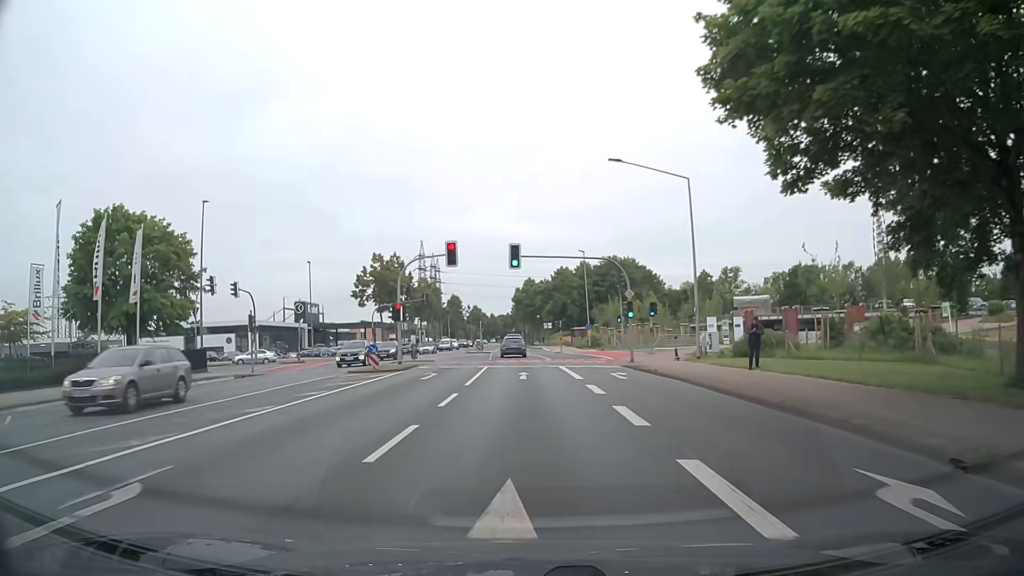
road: secondary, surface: asphalt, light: Day
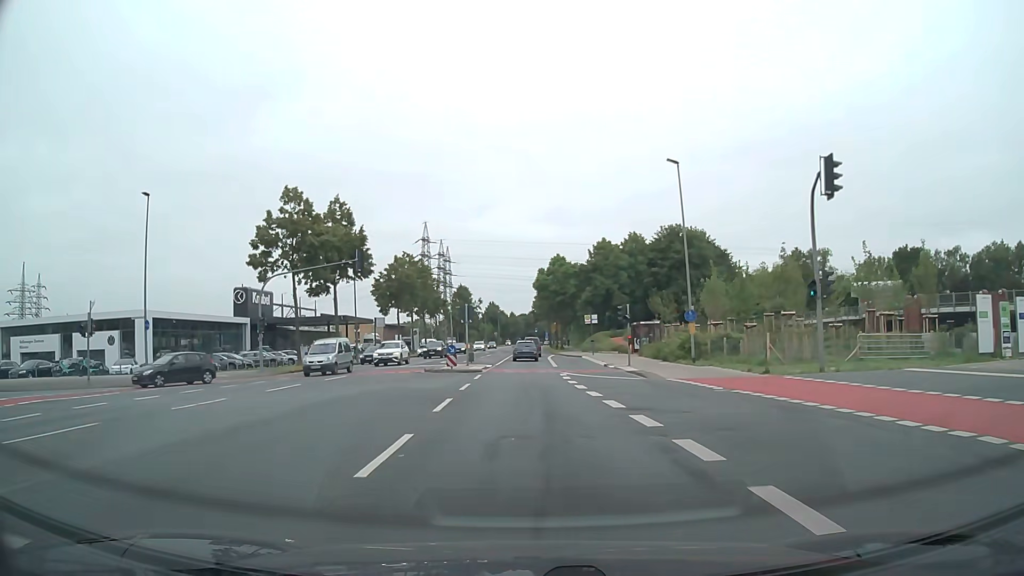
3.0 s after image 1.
(-0.5, +38.0) m; -2°
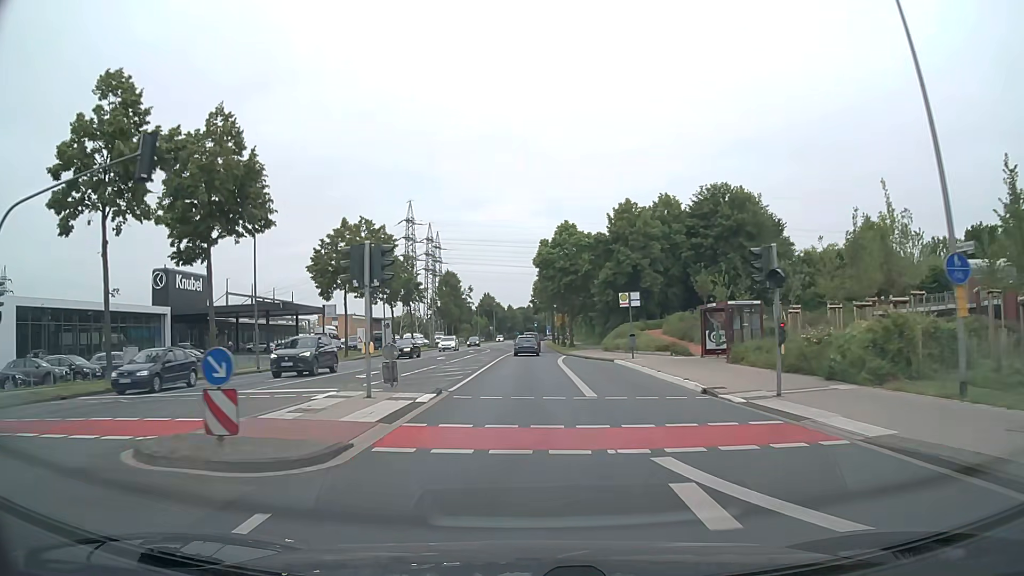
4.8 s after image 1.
(+0.1, +22.8) m; 0°
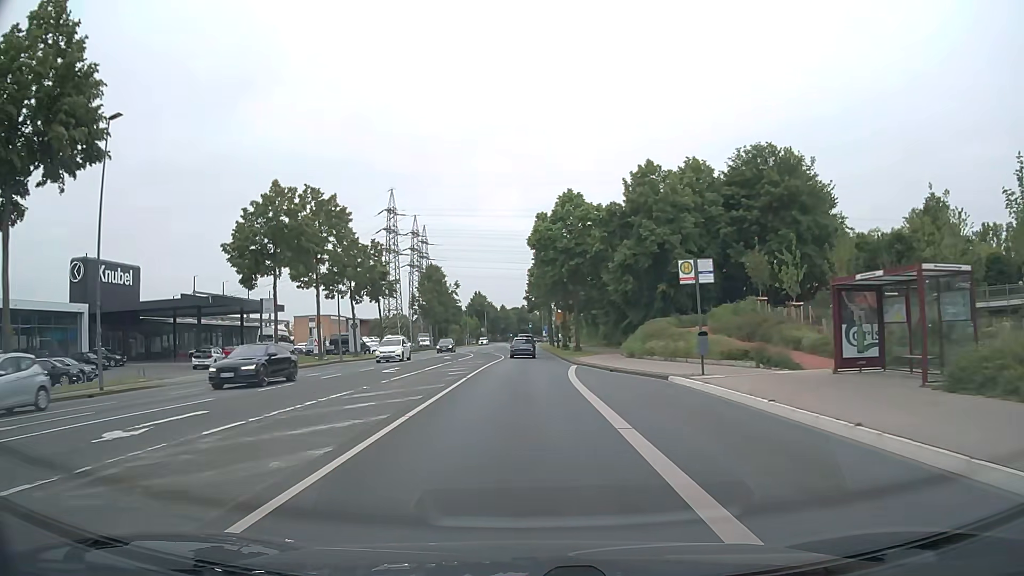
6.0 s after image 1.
(0.0, +15.3) m; 0°
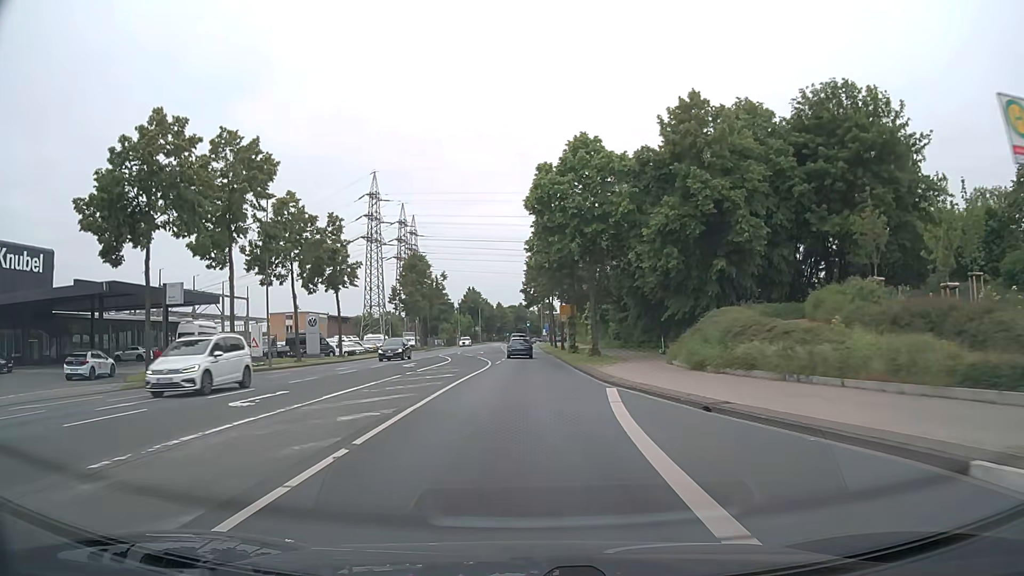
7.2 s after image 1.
(0.0, +15.3) m; 0°
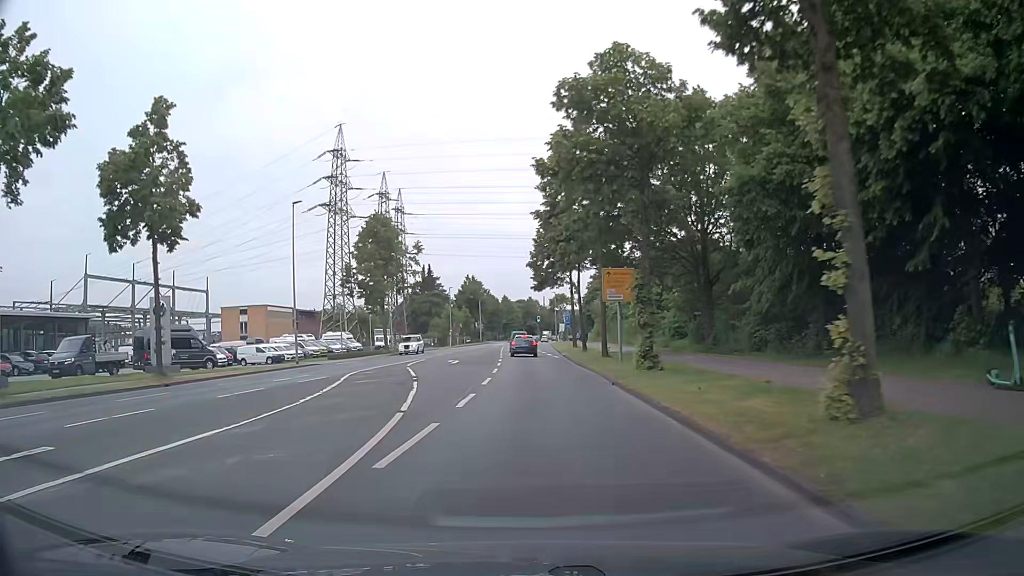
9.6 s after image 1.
(-0.2, +30.5) m; -1°
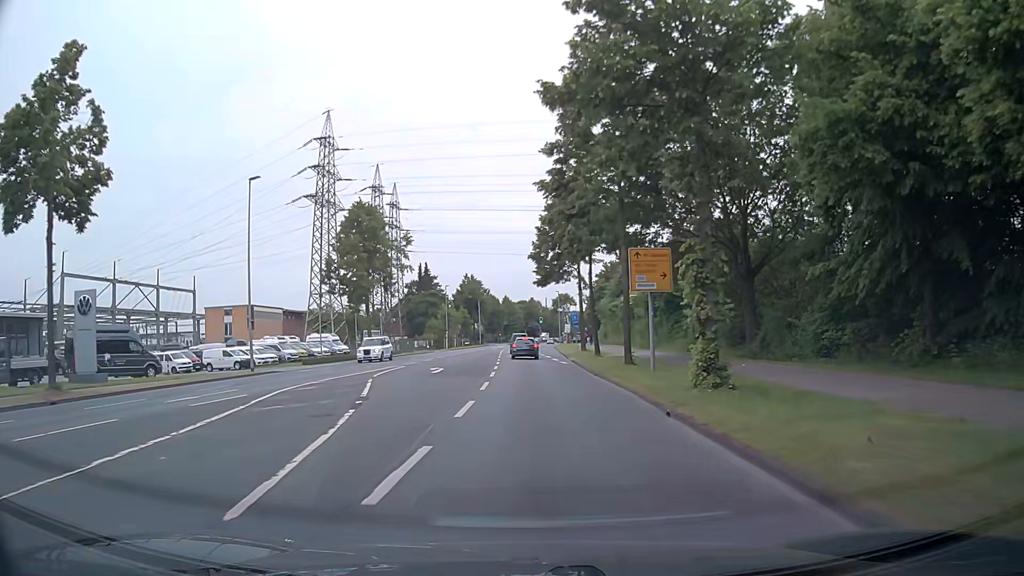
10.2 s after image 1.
(0.0, +7.6) m; 0°
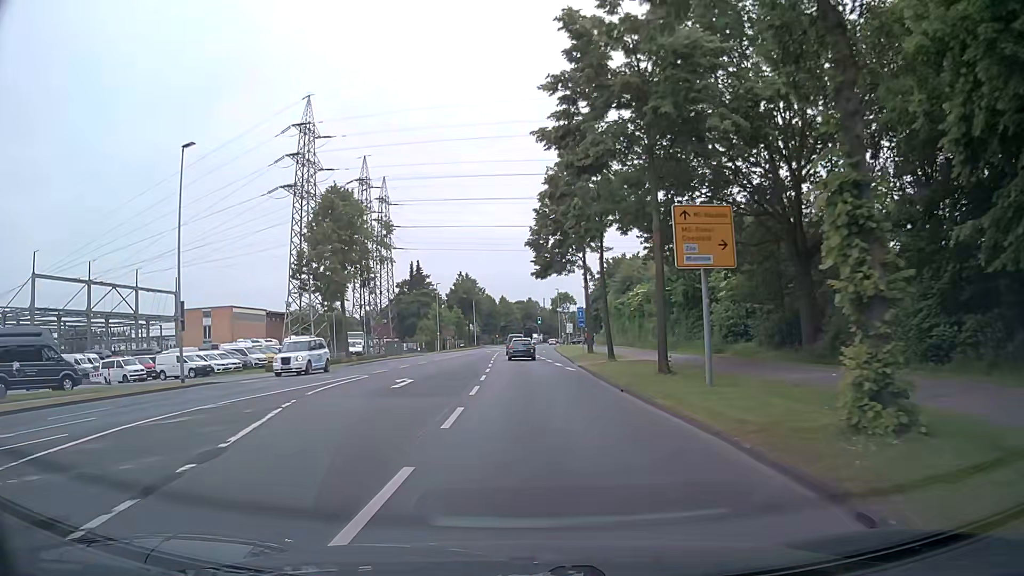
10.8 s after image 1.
(0.0, +7.6) m; -1°
(0, +10) (0, +20) (0, +30) (0, +40) (0, +50) (0, +60) (0, +70) (0, +80) (0, +90) (0, +100) m
